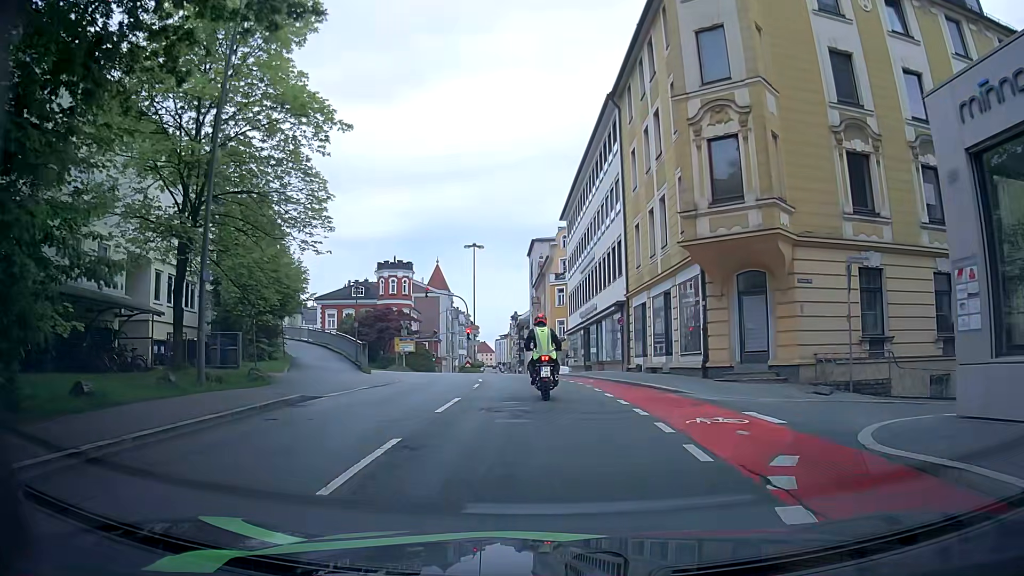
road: tertiary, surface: asphalt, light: Day
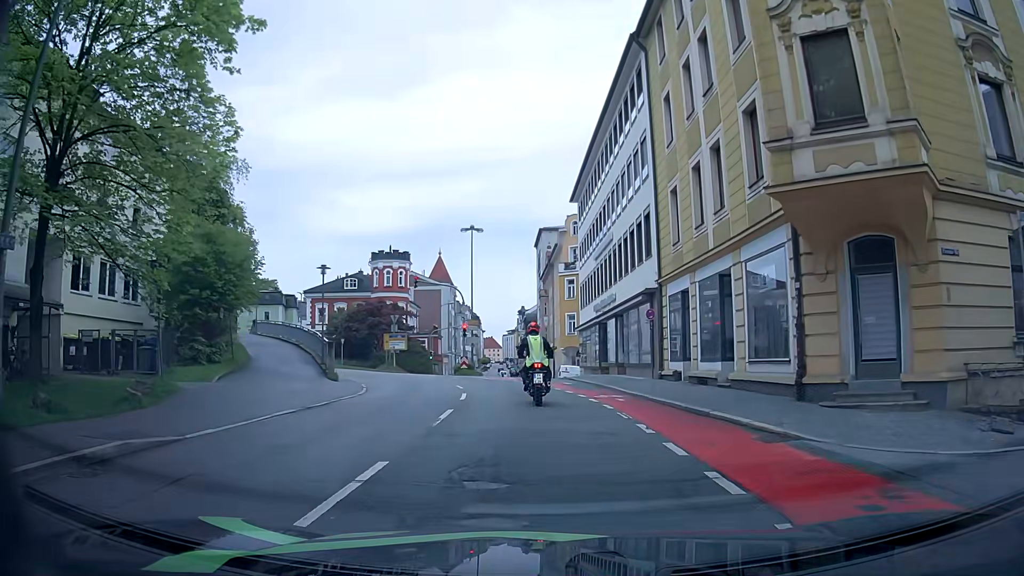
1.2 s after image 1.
(+0.2, +7.2) m; 0°
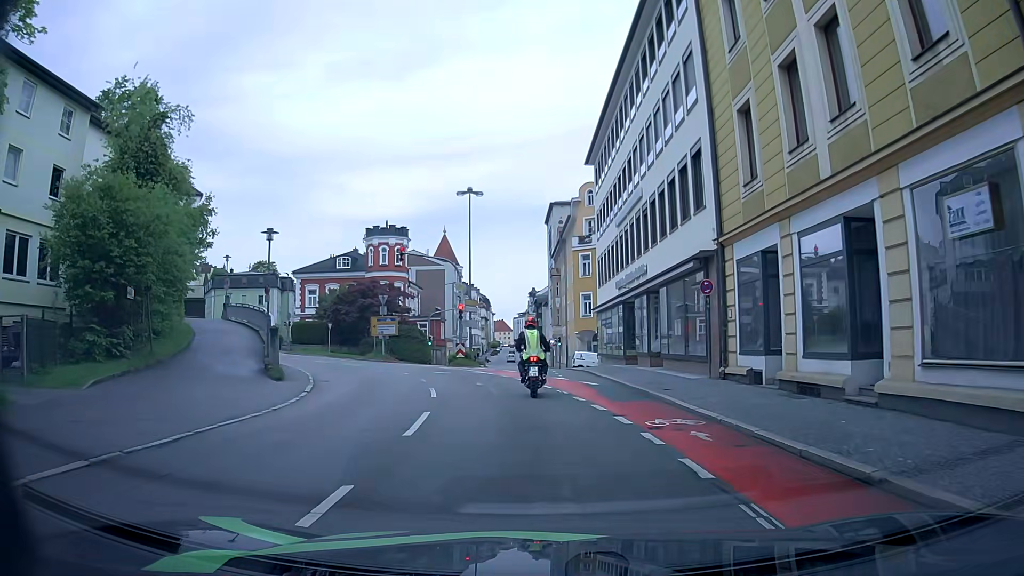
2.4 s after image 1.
(+0.2, +7.6) m; 0°
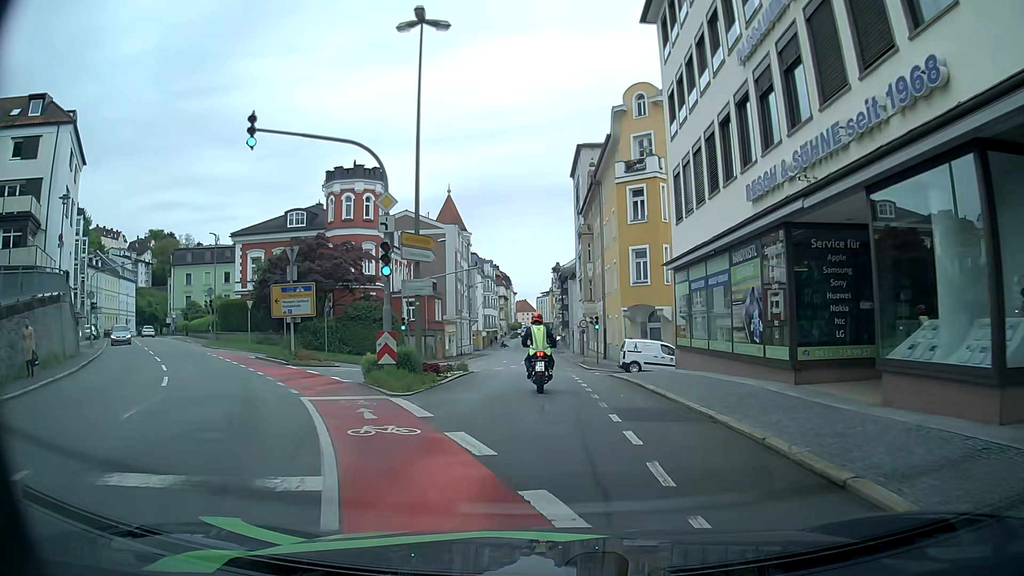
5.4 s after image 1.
(-0.2, +21.6) m; -1°
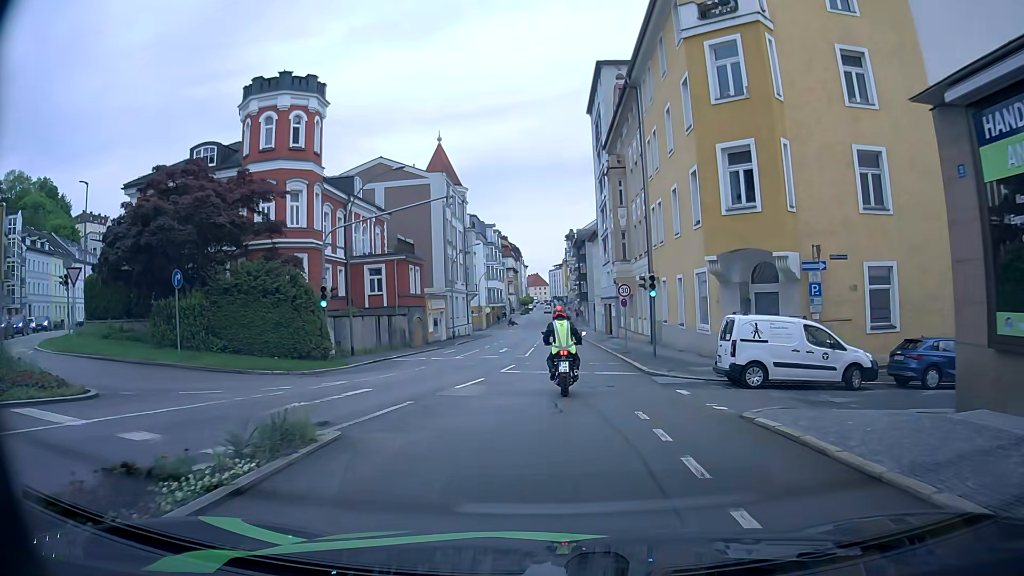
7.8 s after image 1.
(-0.3, +17.9) m; -2°
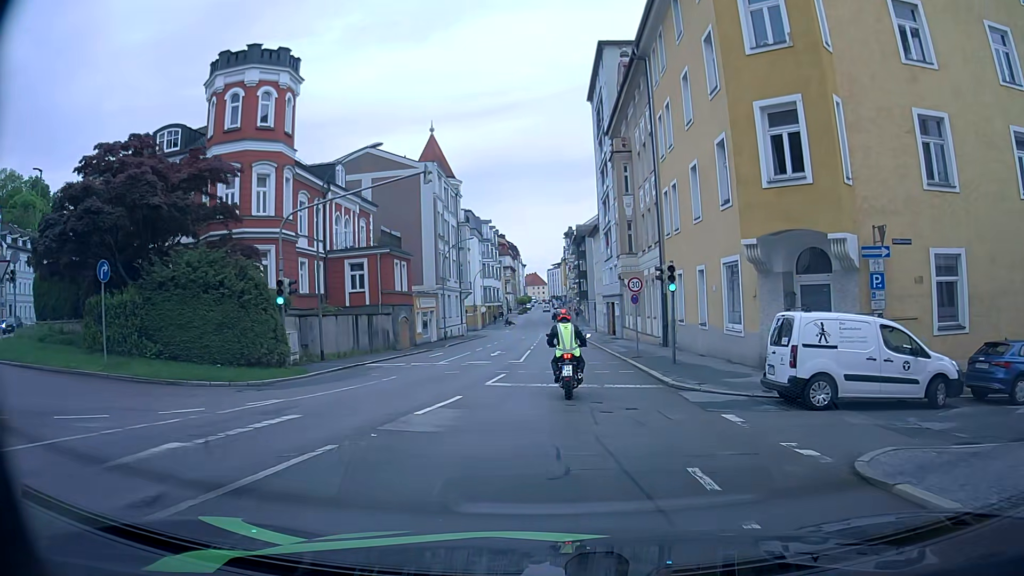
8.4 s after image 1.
(0.0, +4.3) m; +2°
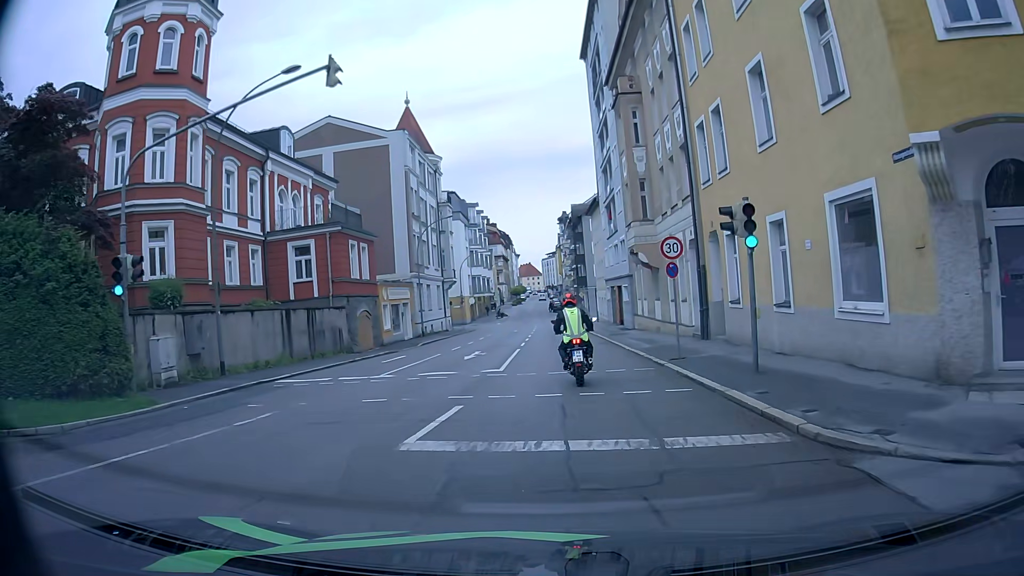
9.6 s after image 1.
(-0.2, +8.9) m; 0°
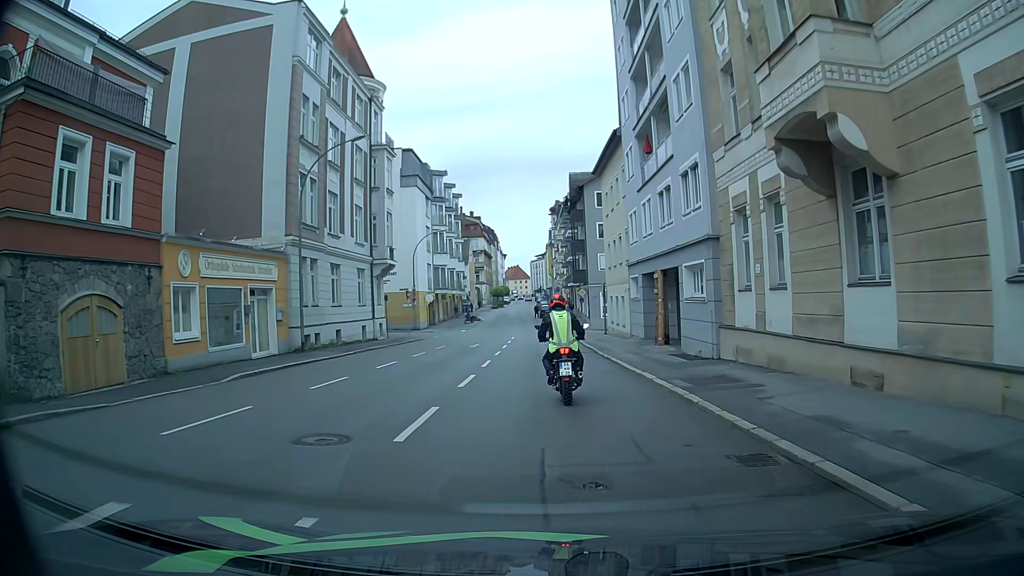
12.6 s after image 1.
(-0.3, +22.9) m; 0°
(0, +10) (0, +20) (0, +30) (-1, +40) (-1, +50) (-2, +60) (-2, +70) (-3, +80) (-3, +90) (-3, +100) m
